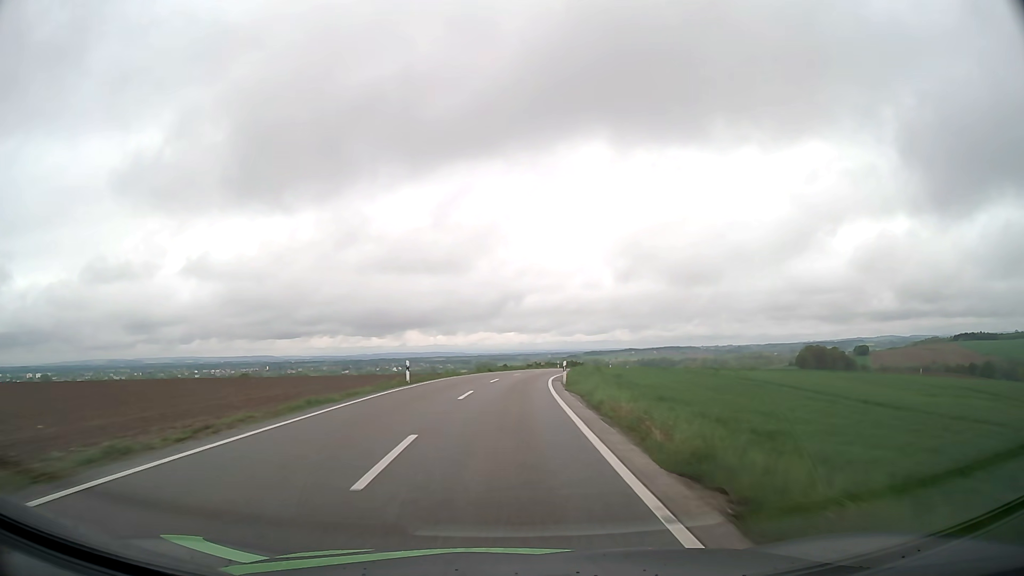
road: tertiary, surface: asphalt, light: Day
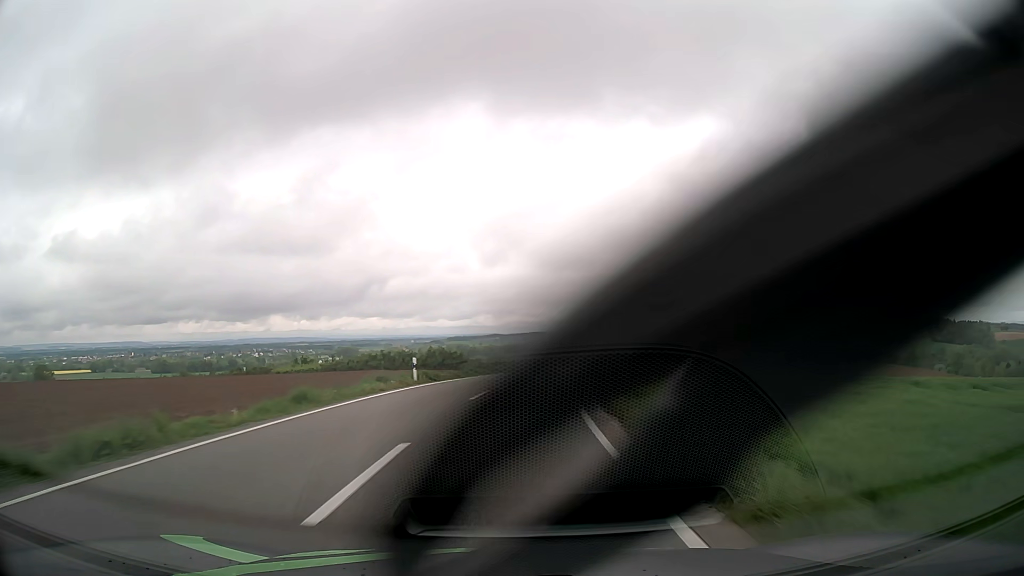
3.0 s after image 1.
(+4.9, +63.0) m; +11°
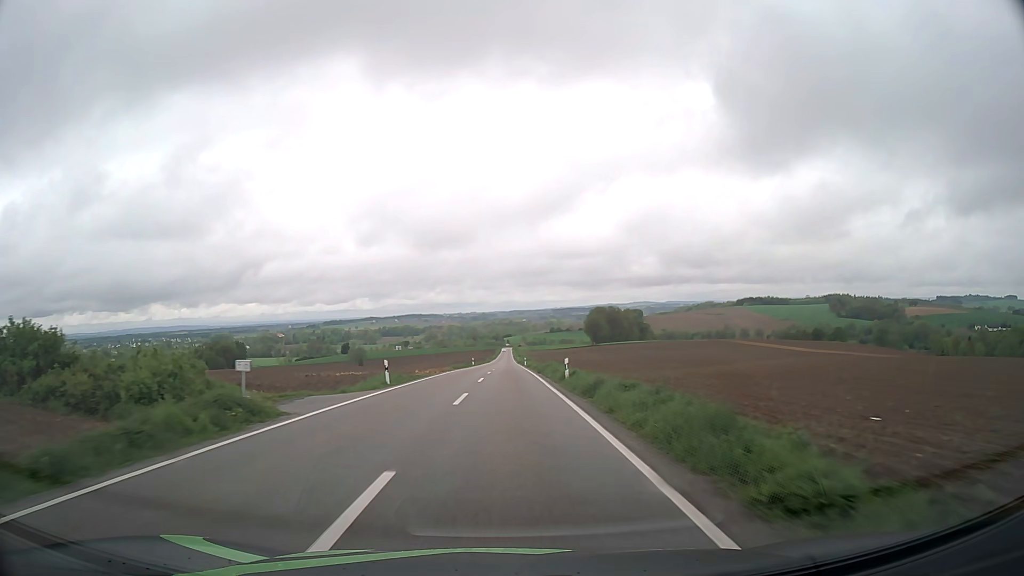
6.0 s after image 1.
(+7.5, +63.1) m; +11°
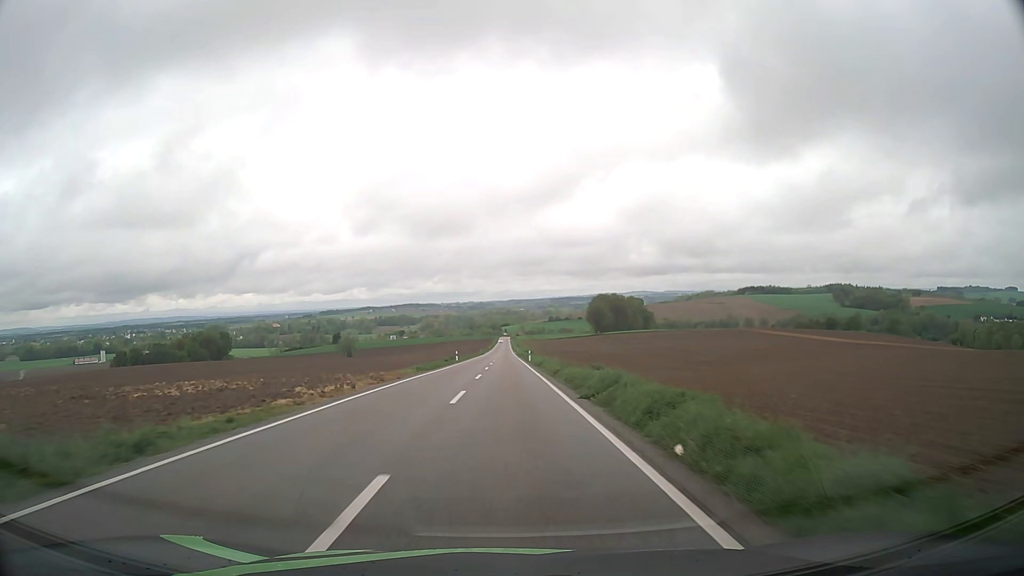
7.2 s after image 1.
(+0.1, +25.5) m; 0°
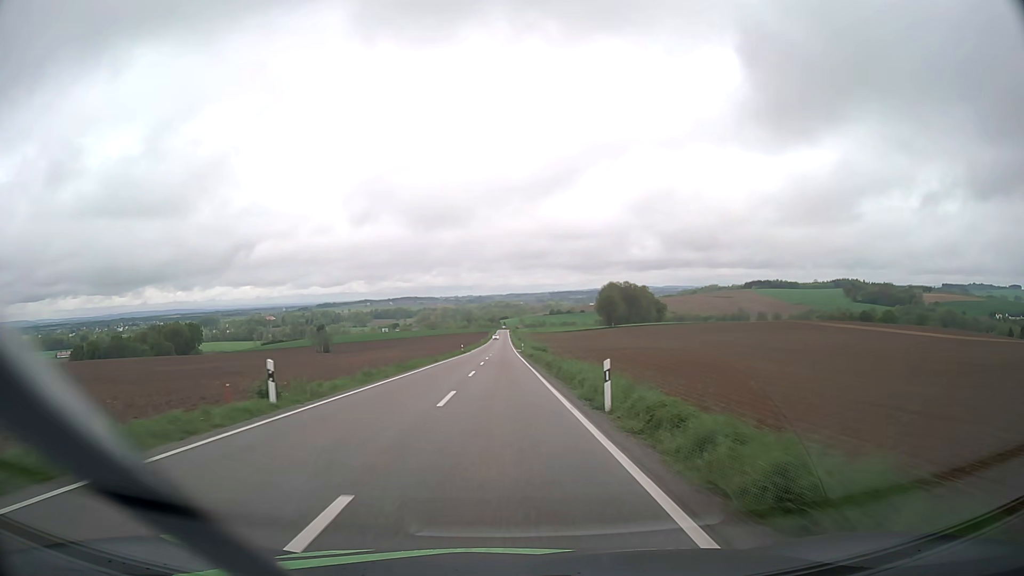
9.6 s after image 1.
(0.0, +50.6) m; 0°
(0, +10) (0, +20) (0, +30) (0, +40) (0, +50) (0, +60) (0, +70) (0, +80) (0, +90) (0, +100) m
